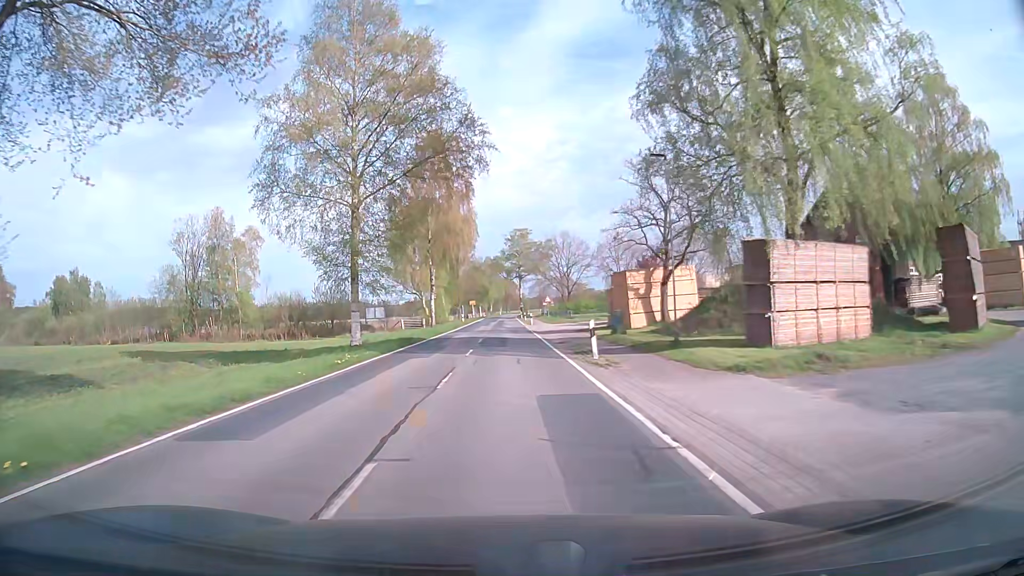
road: secondary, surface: asphalt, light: Day
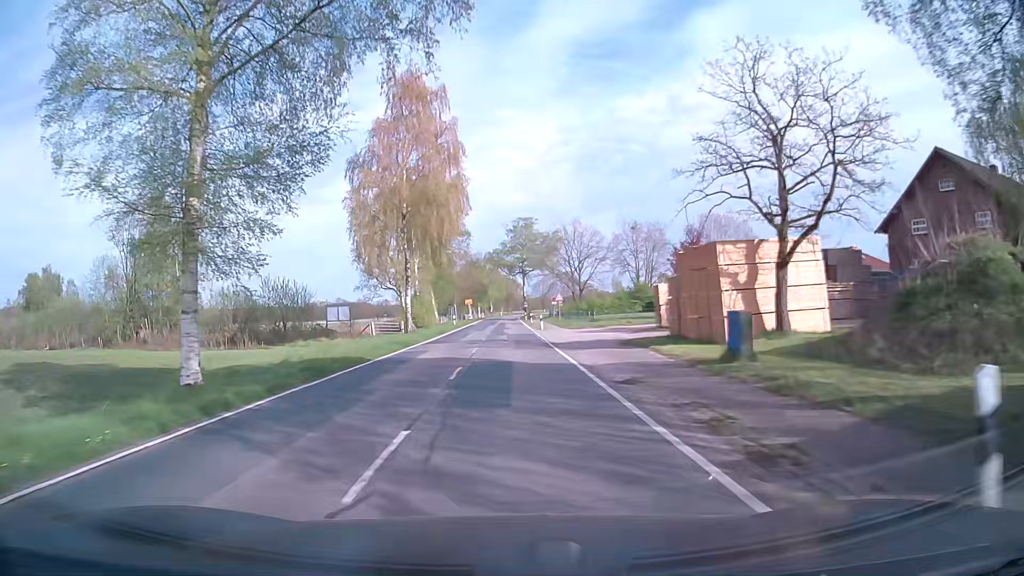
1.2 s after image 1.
(-0.1, +15.7) m; 0°
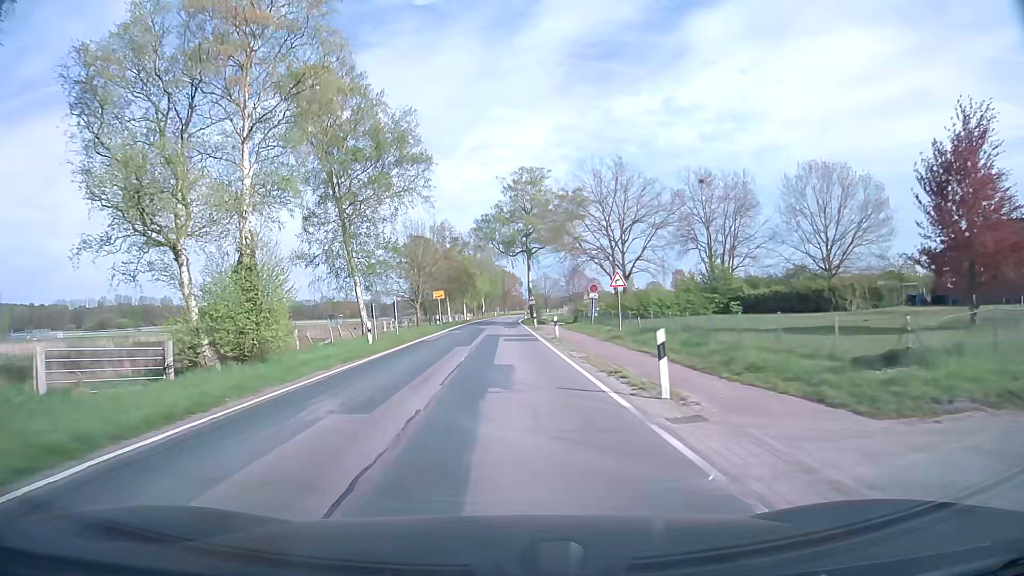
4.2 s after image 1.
(+0.1, +39.0) m; 0°
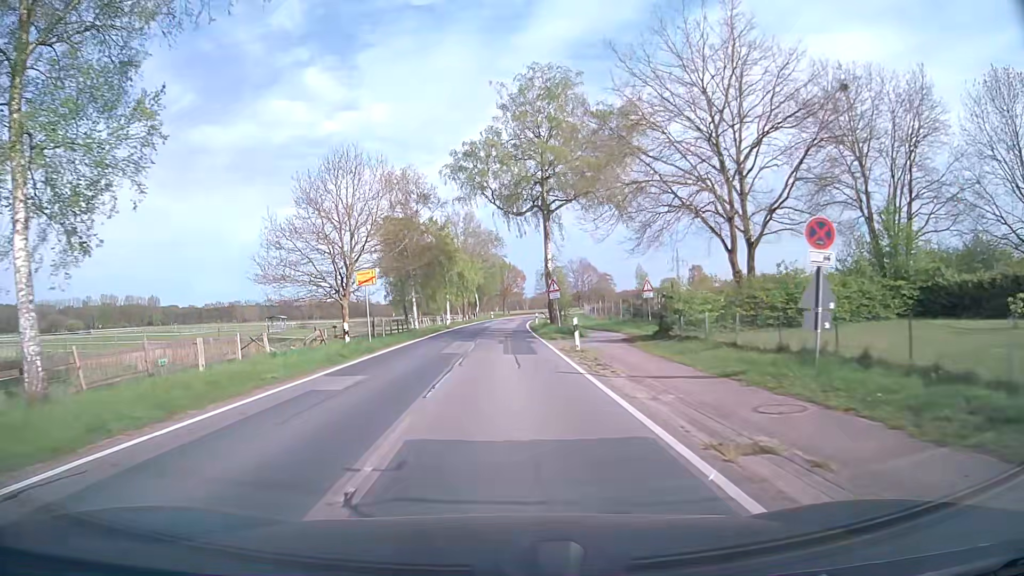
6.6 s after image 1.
(0.0, +30.7) m; 0°
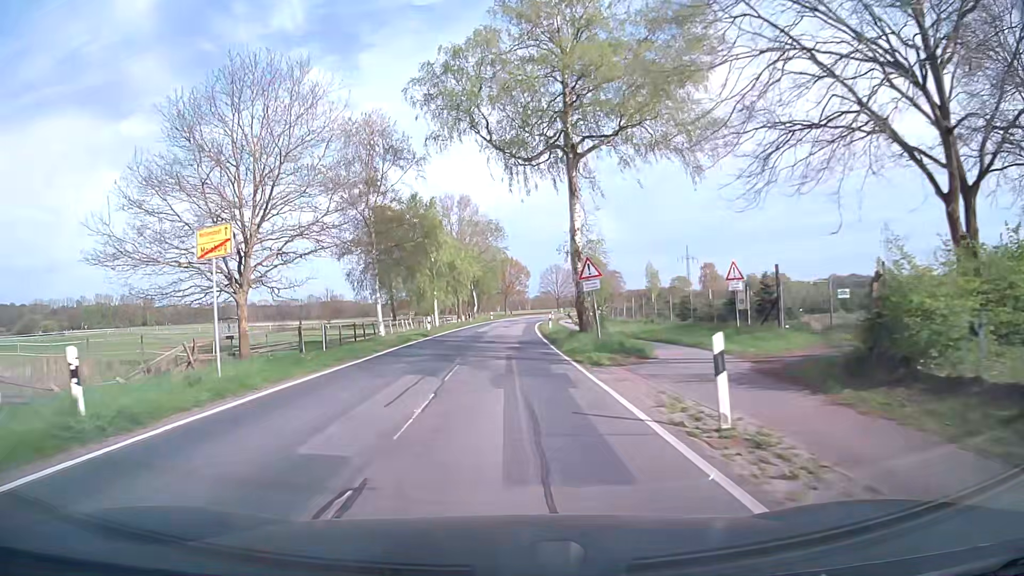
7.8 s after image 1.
(0.0, +15.2) m; 0°
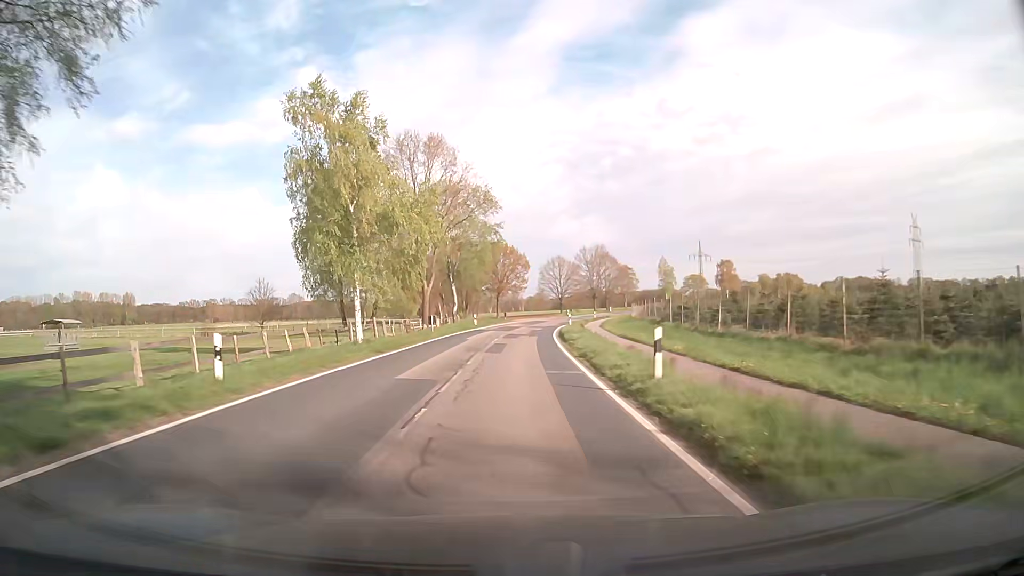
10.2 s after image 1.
(+0.2, +30.7) m; +1°
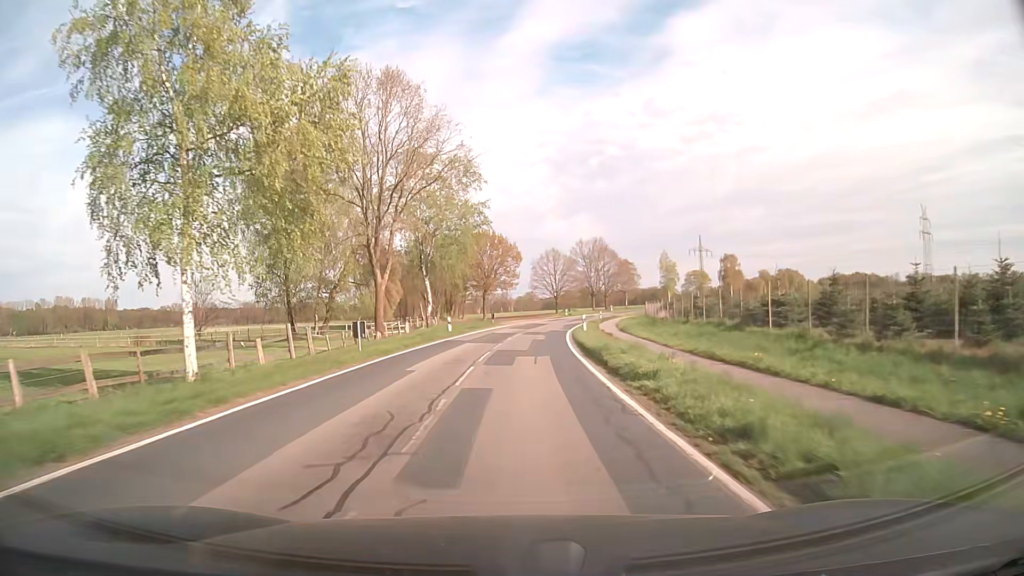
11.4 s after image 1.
(+0.1, +16.5) m; +1°
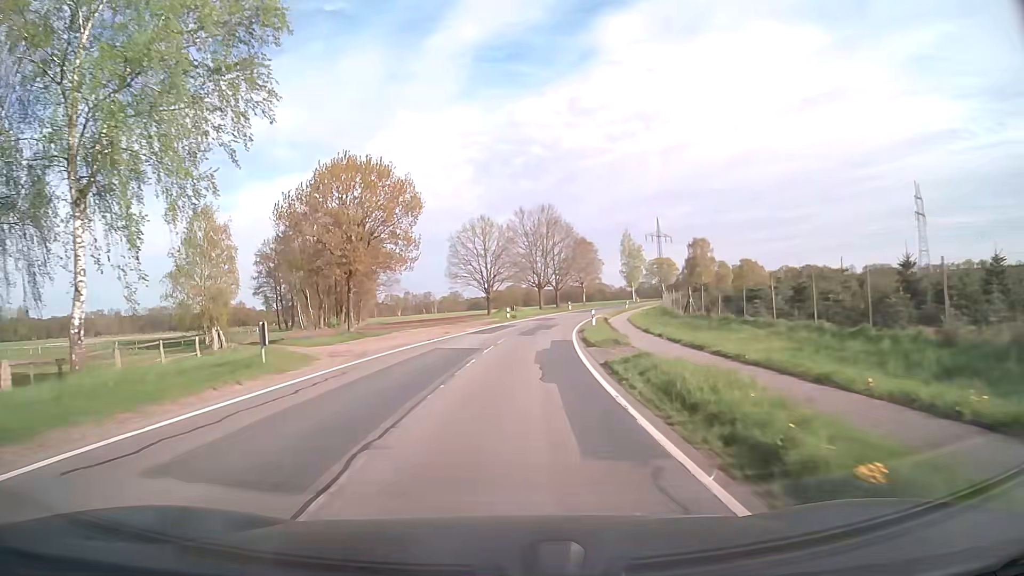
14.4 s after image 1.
(+2.5, +45.1) m; +6°
